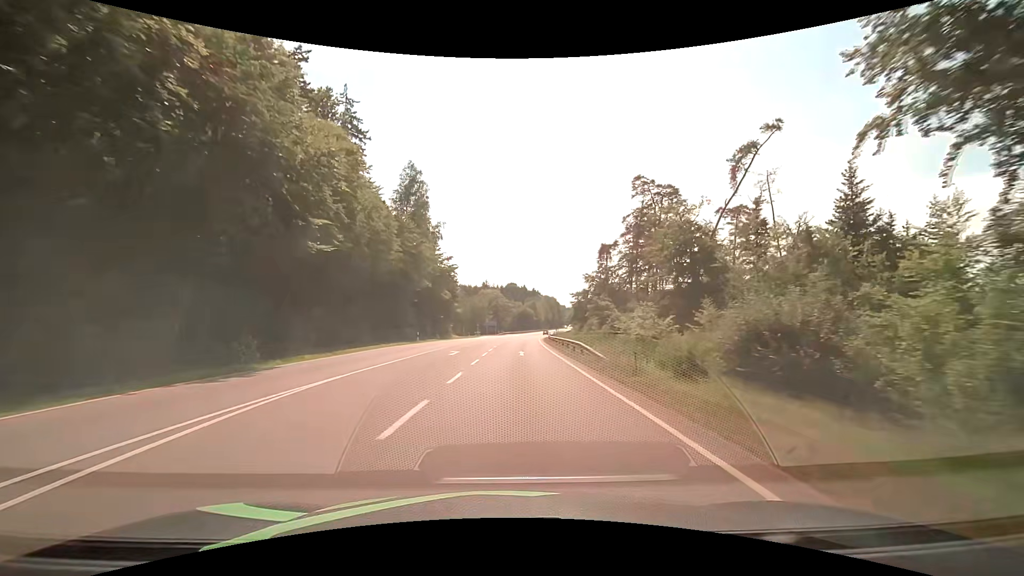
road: secondary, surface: asphalt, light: Day
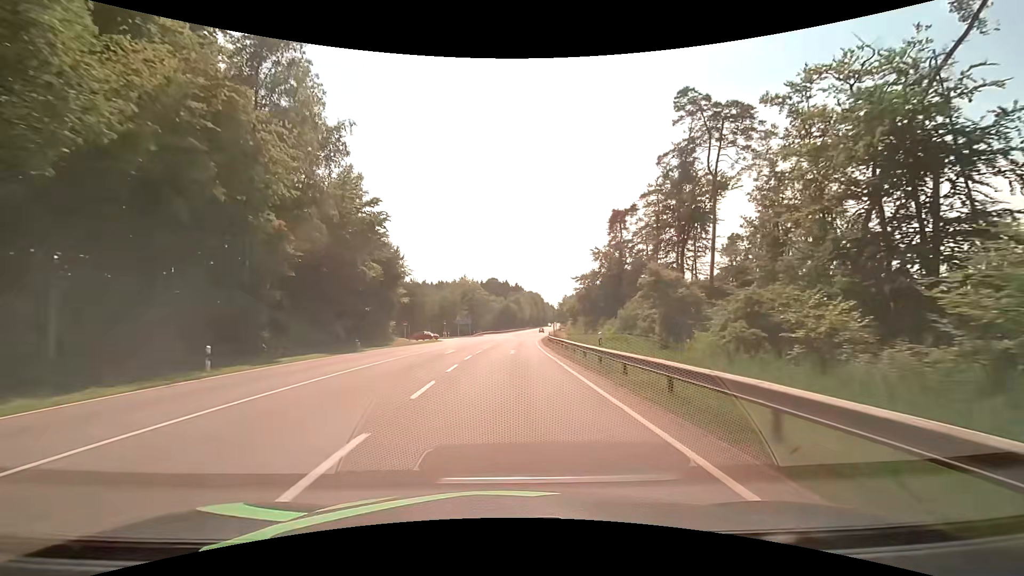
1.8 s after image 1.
(+0.7, +32.4) m; +2°
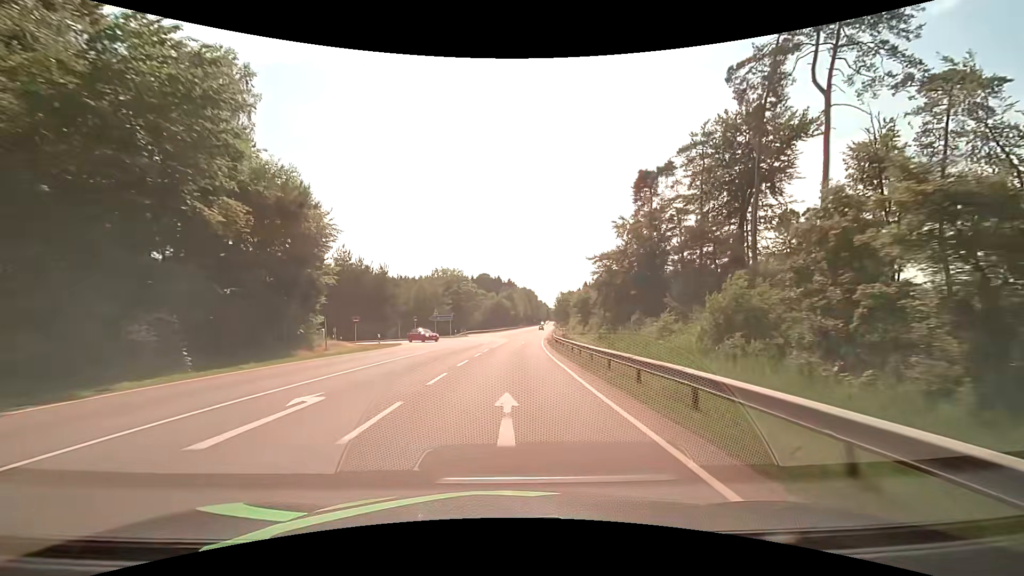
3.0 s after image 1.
(+0.1, +21.6) m; +1°
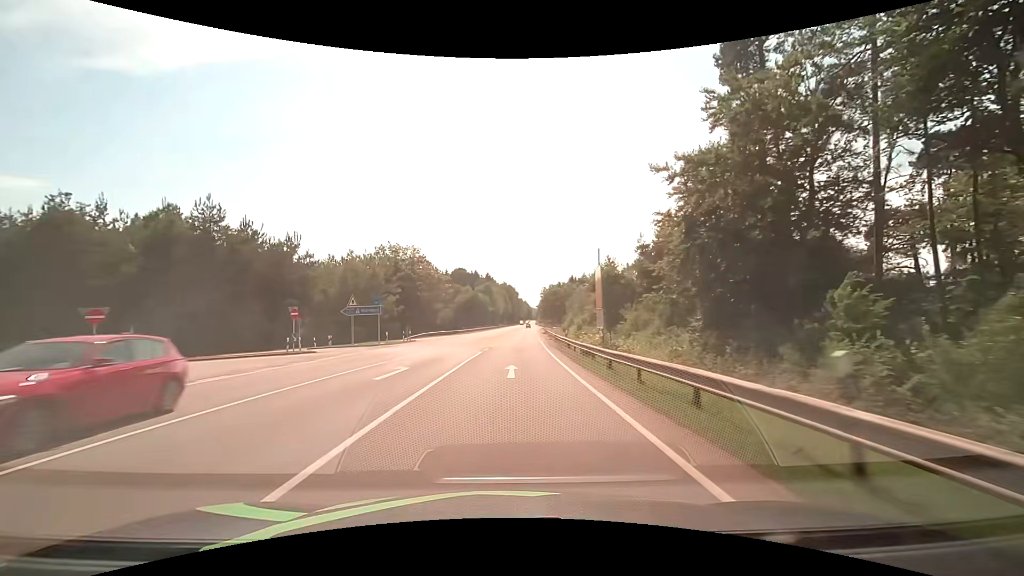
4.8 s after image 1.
(+0.7, +32.4) m; +2°
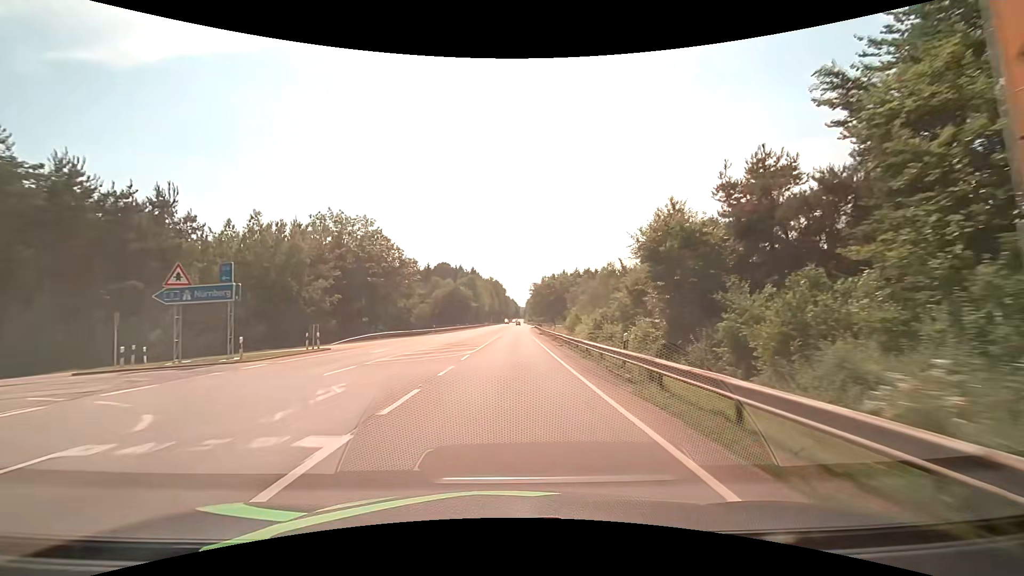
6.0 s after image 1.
(+0.3, +21.6) m; +2°
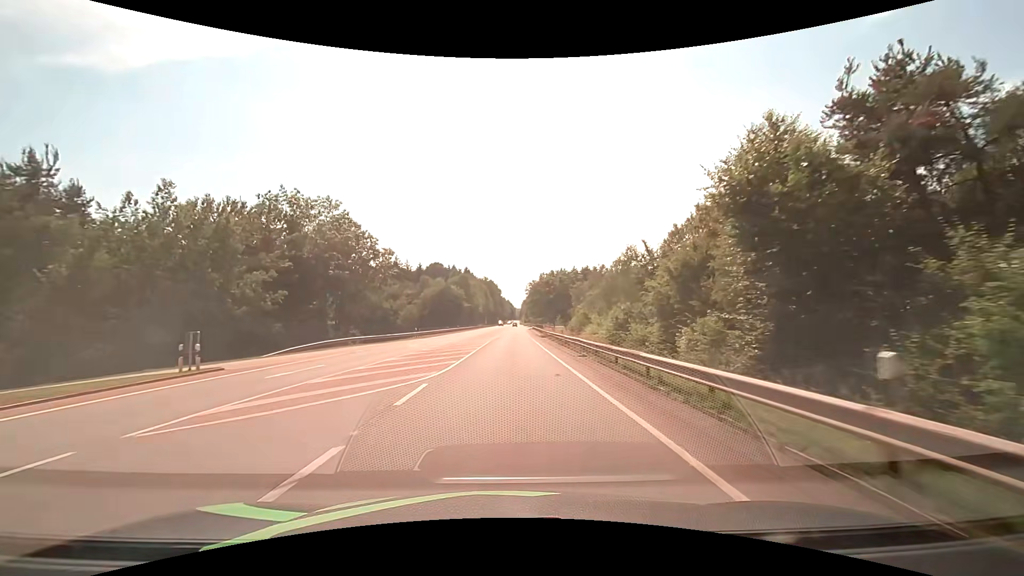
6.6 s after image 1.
(+0.1, +10.8) m; +1°
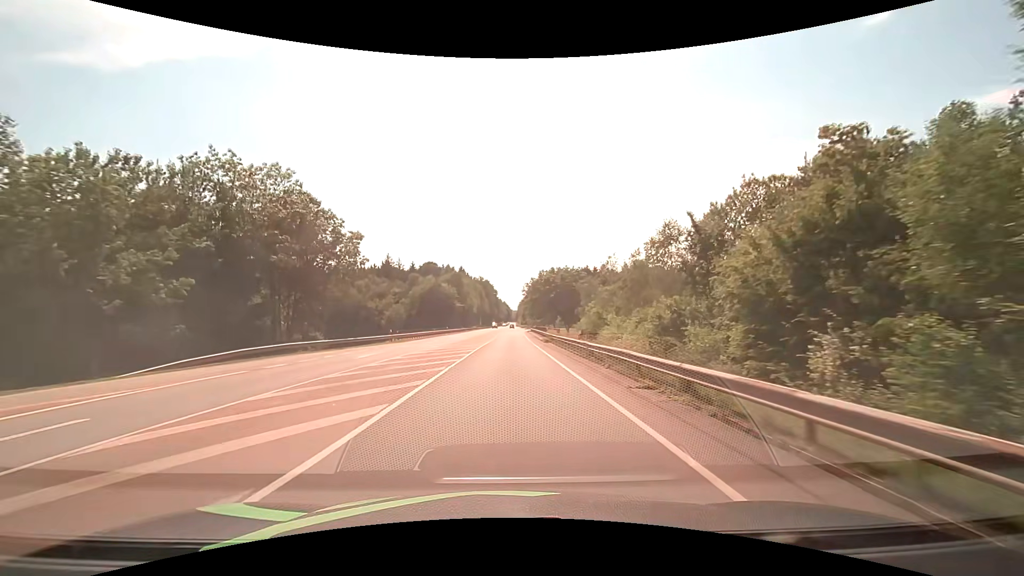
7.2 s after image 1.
(0.0, +10.8) m; +1°
